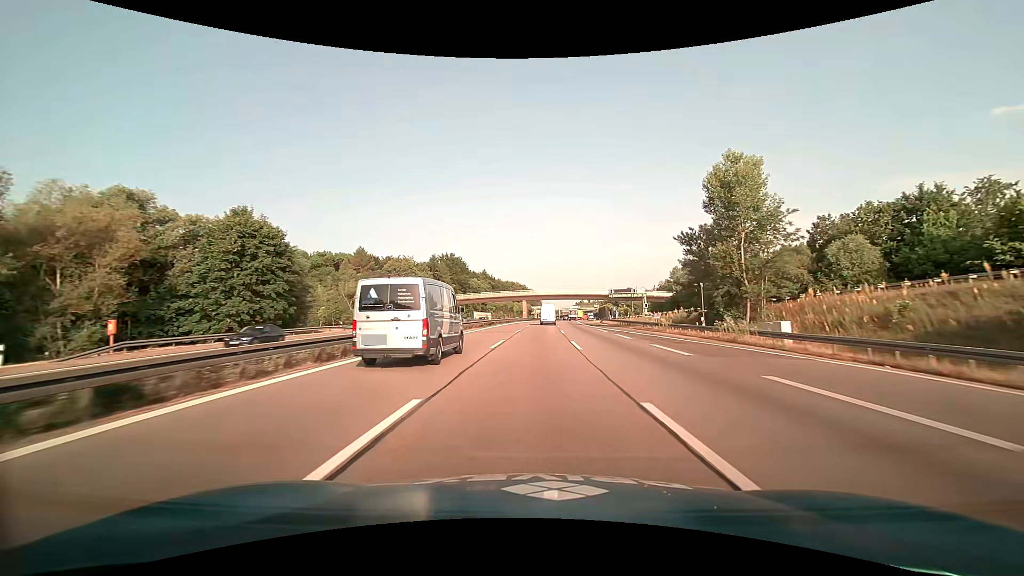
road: motorway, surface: asphalt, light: Day
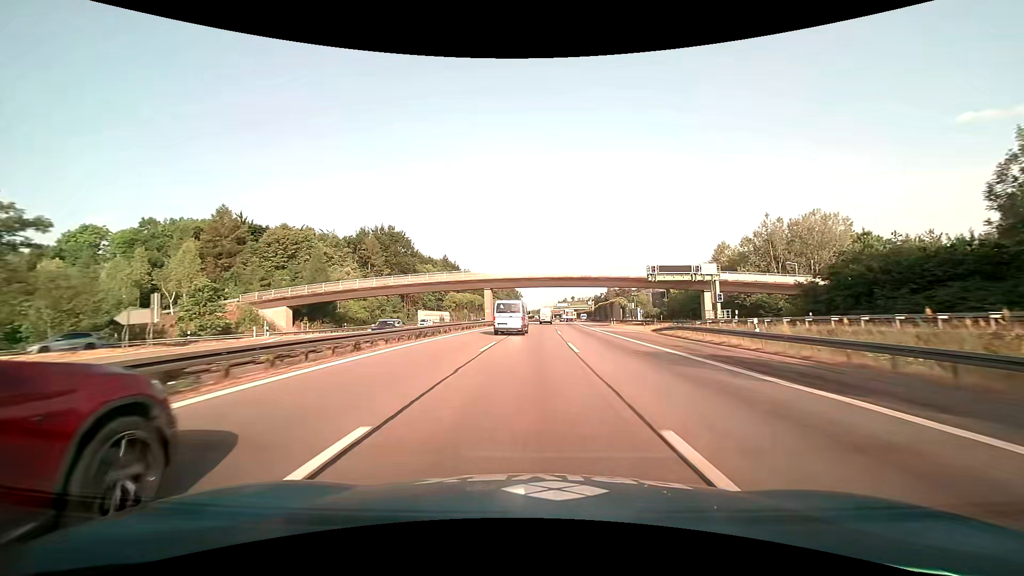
(+1.3, +56.0) m; +2°
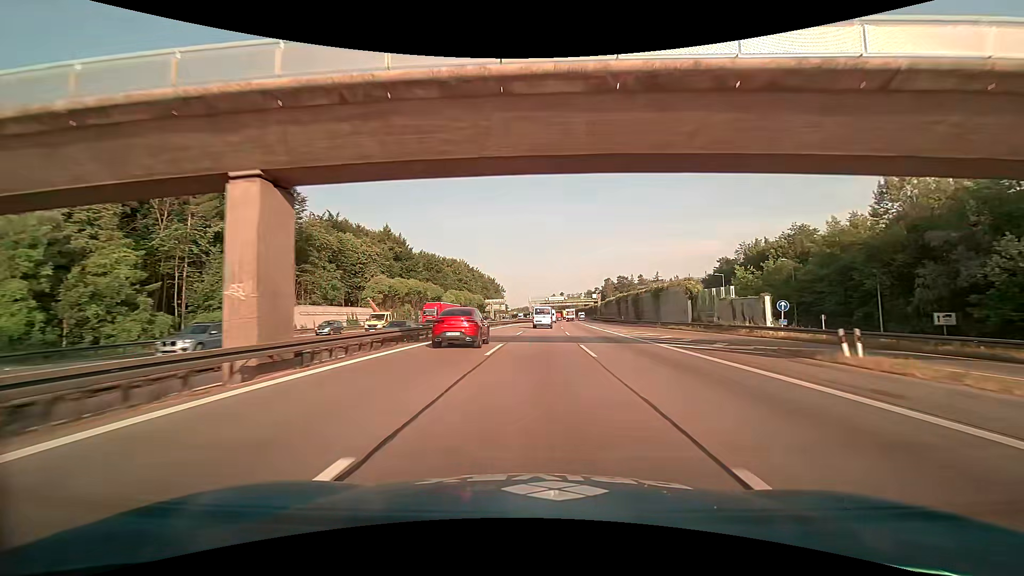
(+0.7, +55.9) m; +2°
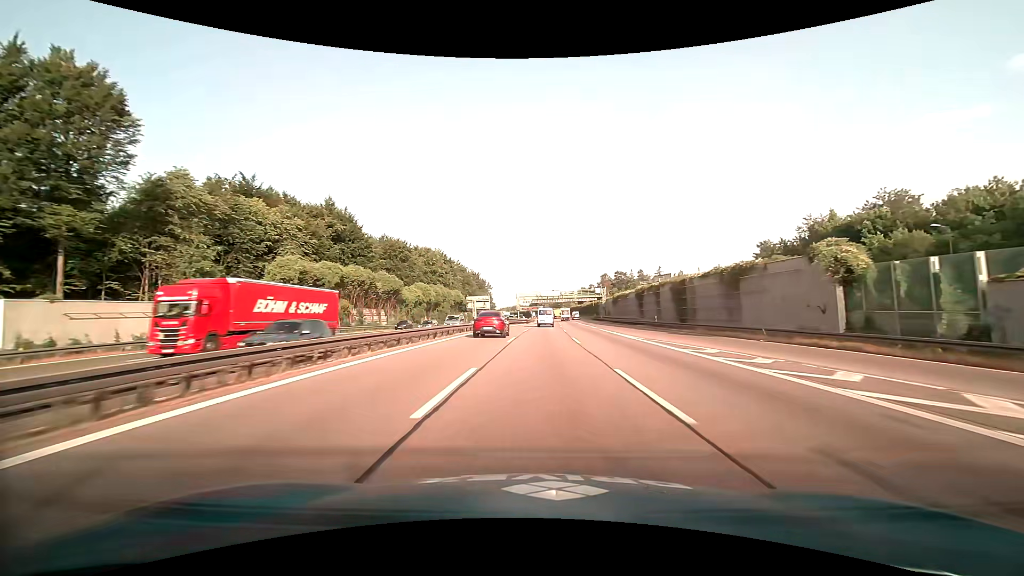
(+0.2, +28.2) m; +1°
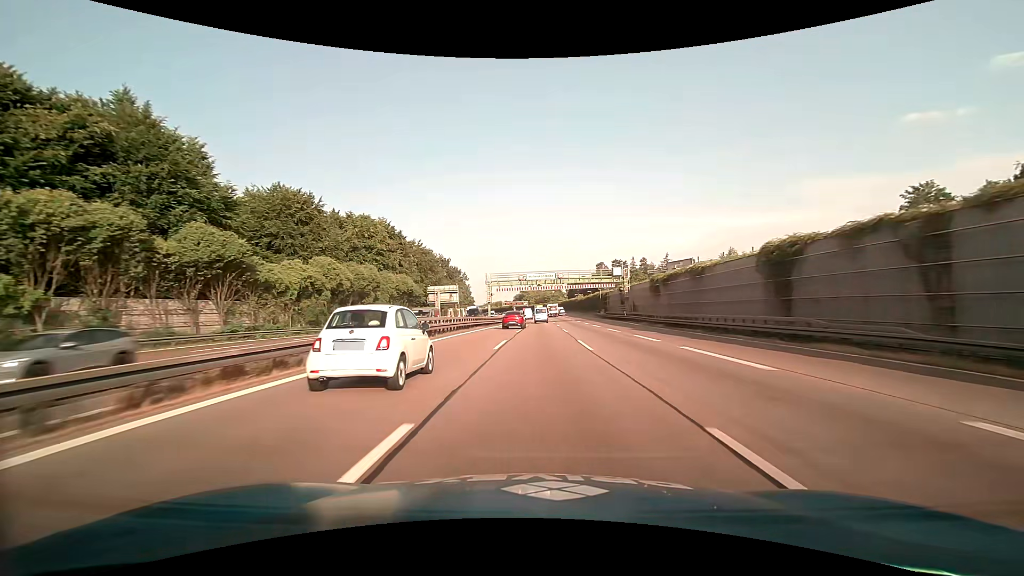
(+0.5, +43.0) m; +2°
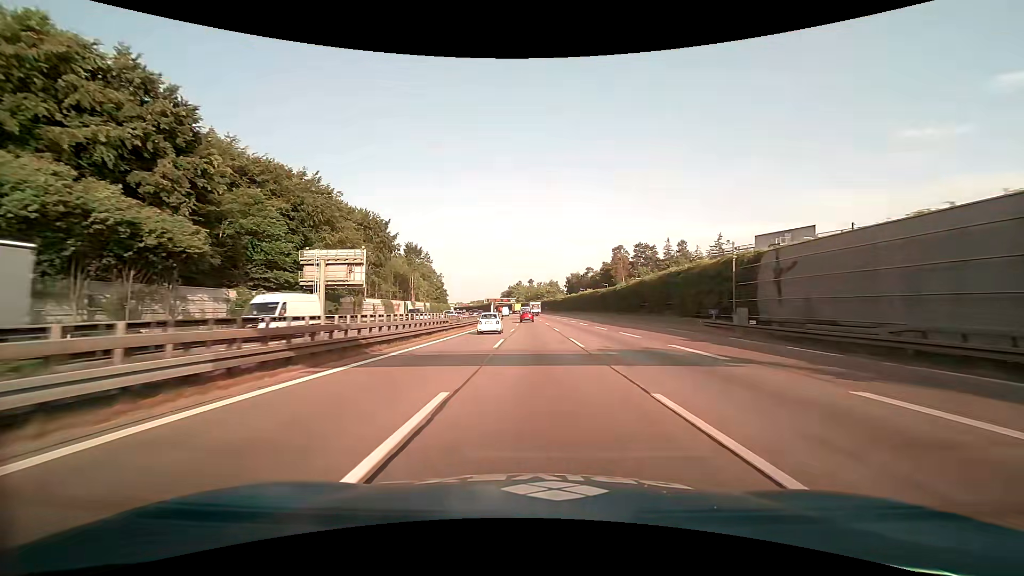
(+0.9, +69.2) m; +1°
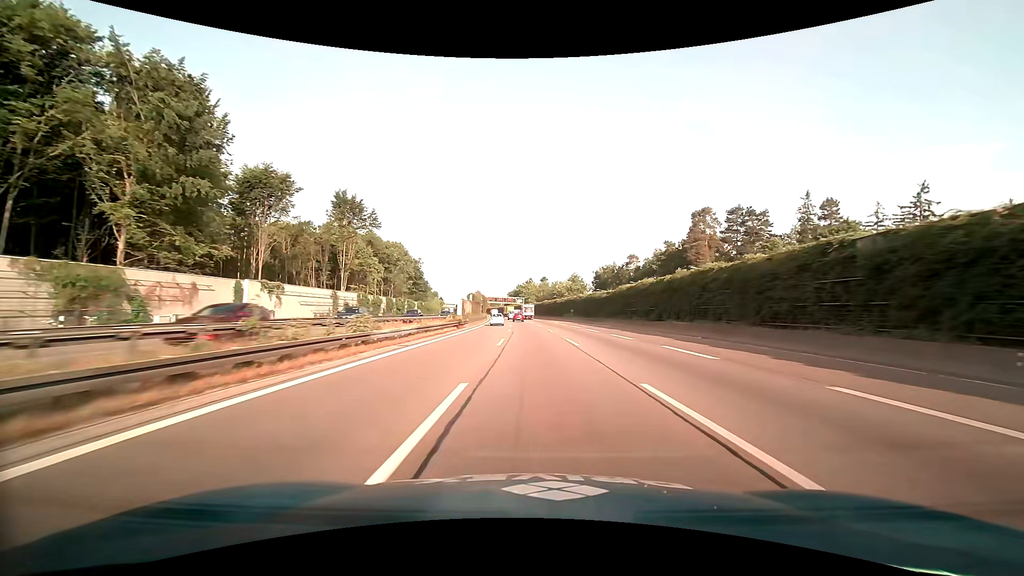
(-0.7, +71.3) m; -1°
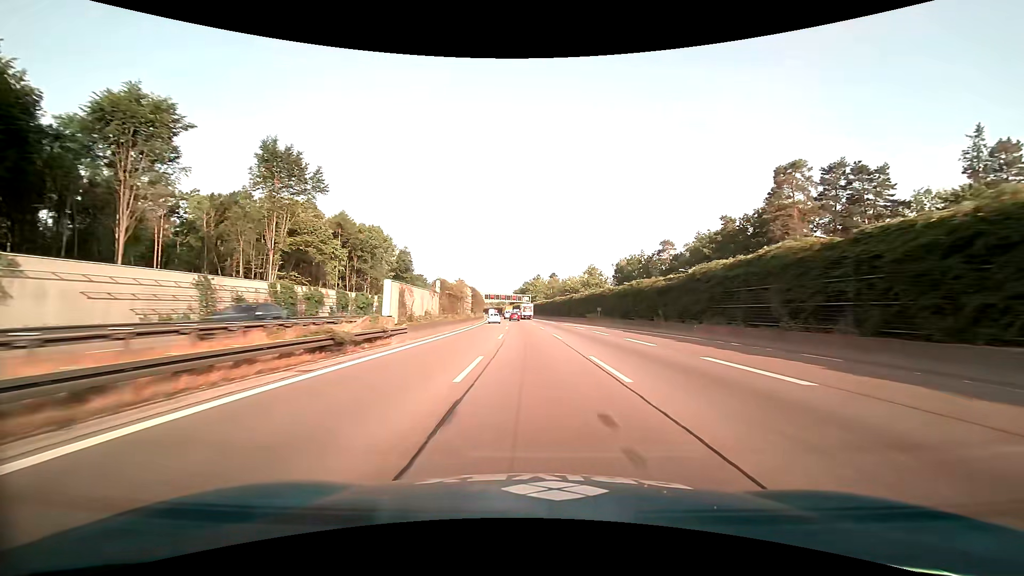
(-0.2, +29.9) m; -1°
(0, +10) (0, +20) (0, +30) (0, +40) (-1, +50) (-1, +60) (-2, +70) (-2, +80) (-3, +90) (-3, +100) m
